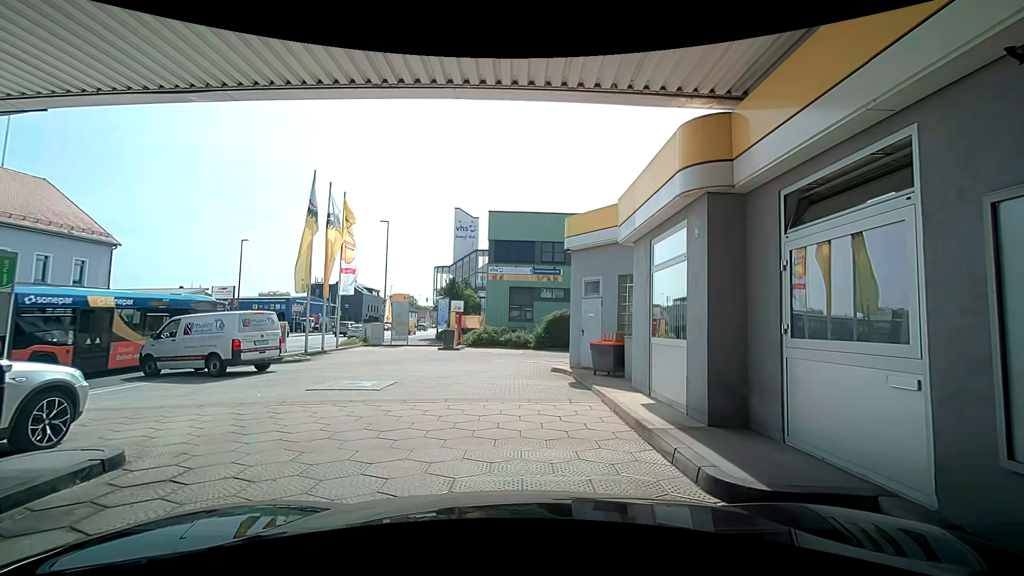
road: service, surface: paving_stones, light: Day
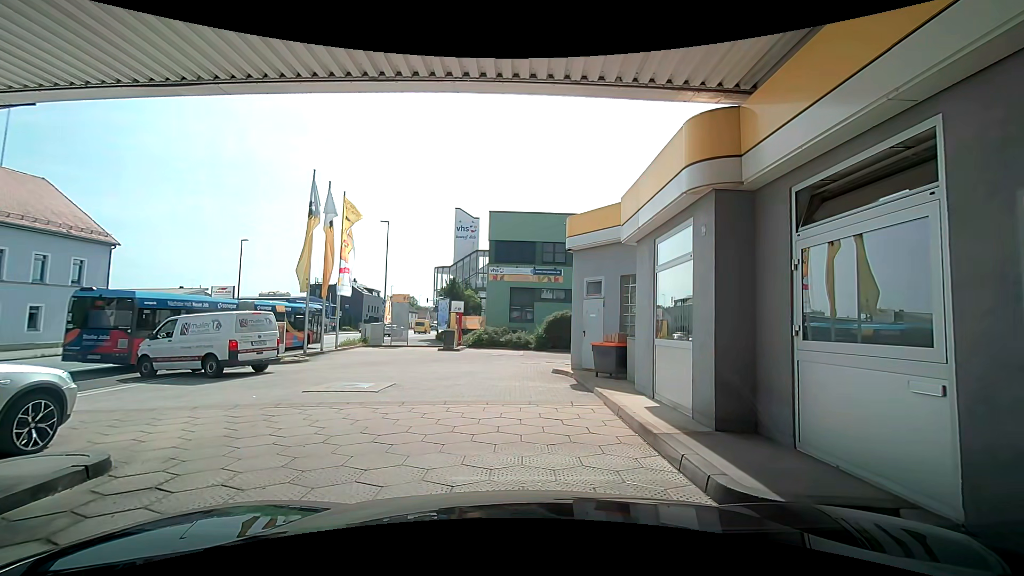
(0.0, +0.2) m; 0°
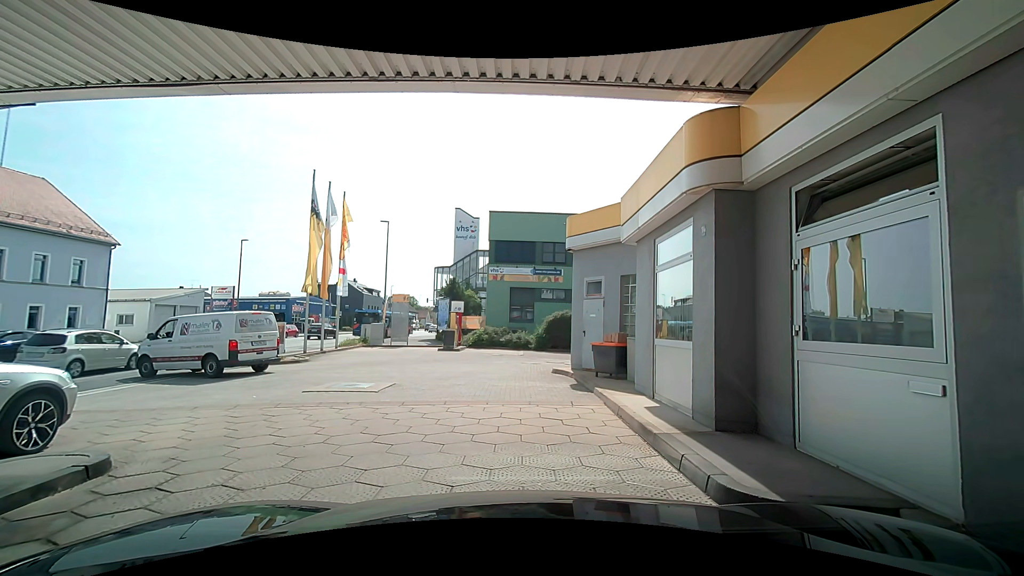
(0.0, +0.1) m; 0°
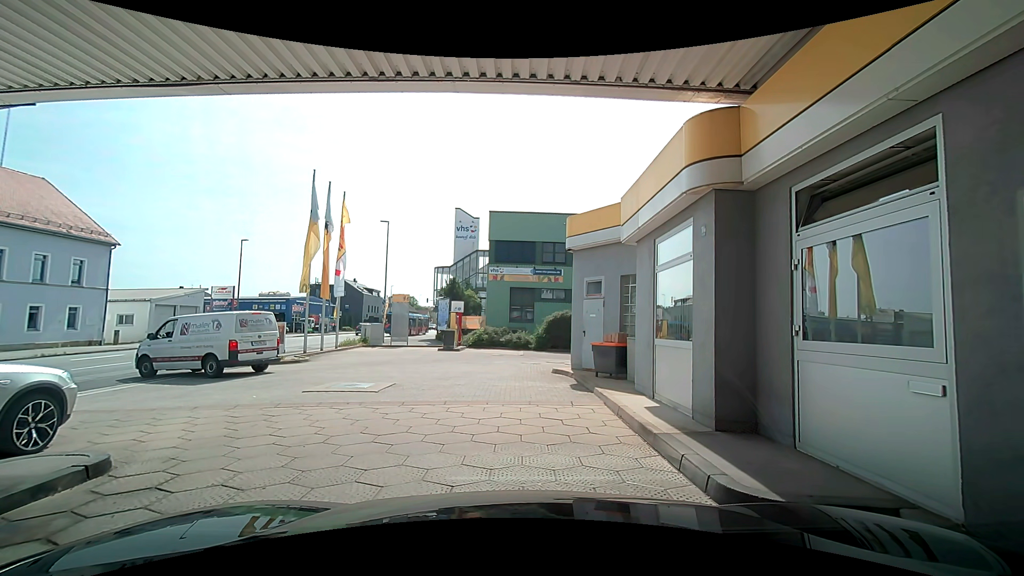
(0.0, 0.0) m; 0°
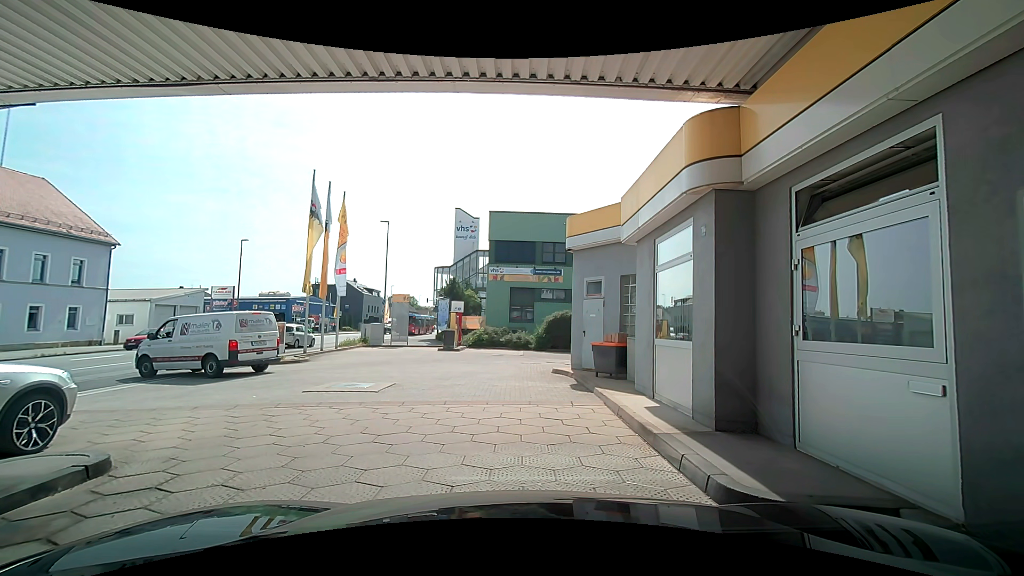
(0.0, 0.0) m; 0°
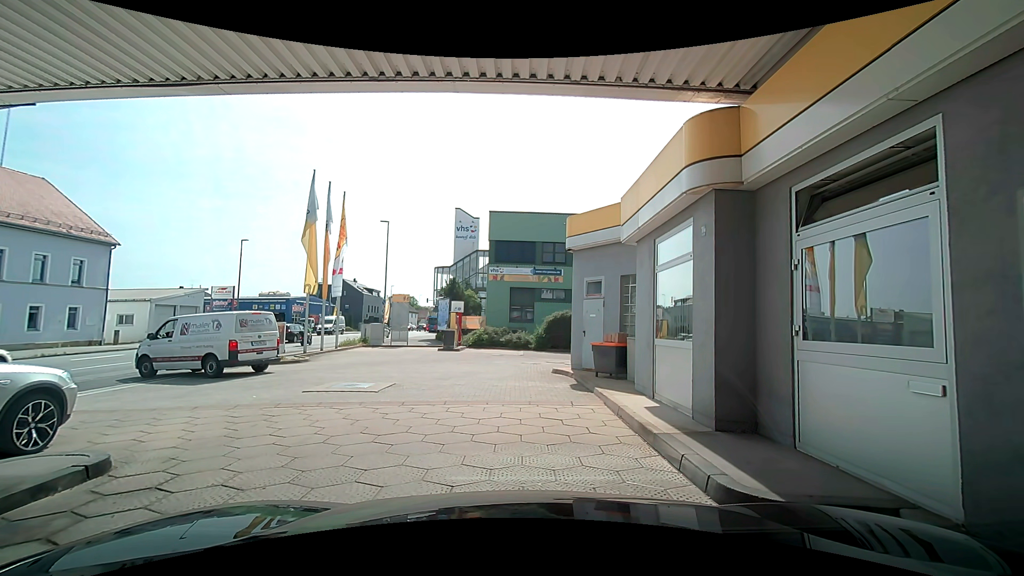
(0.0, 0.0) m; 0°
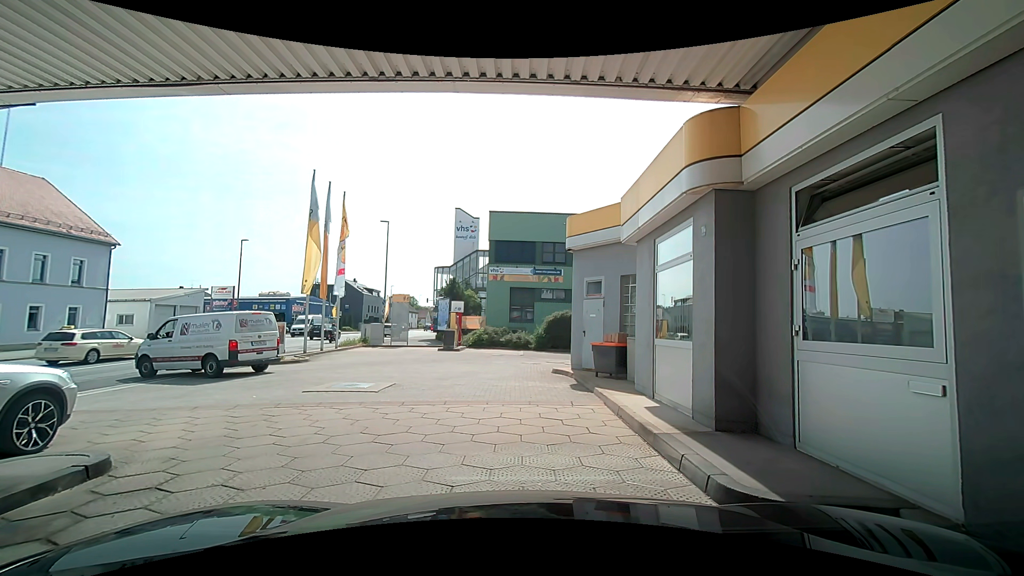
(0.0, 0.0) m; 0°
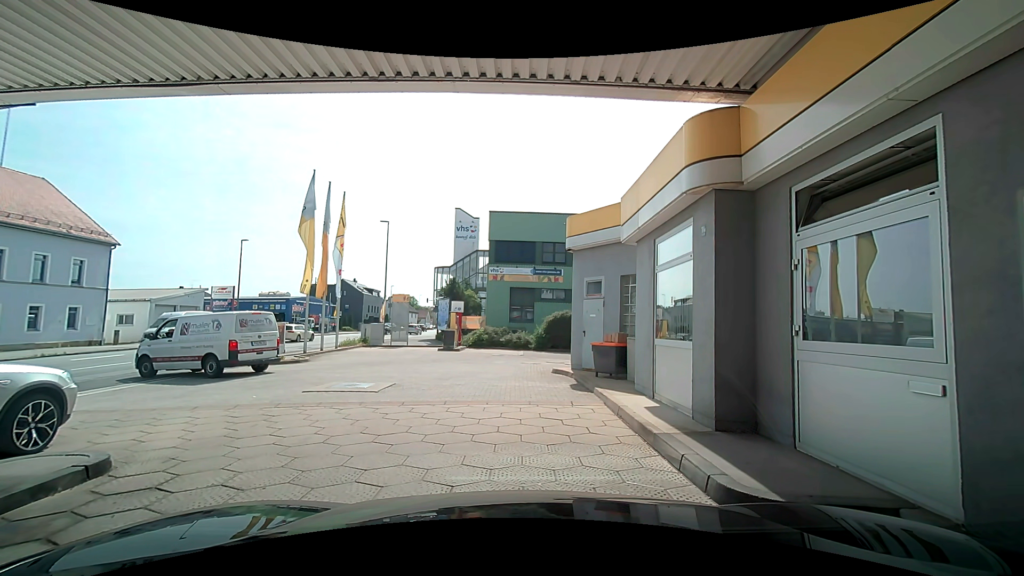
(0.0, 0.0) m; 0°
